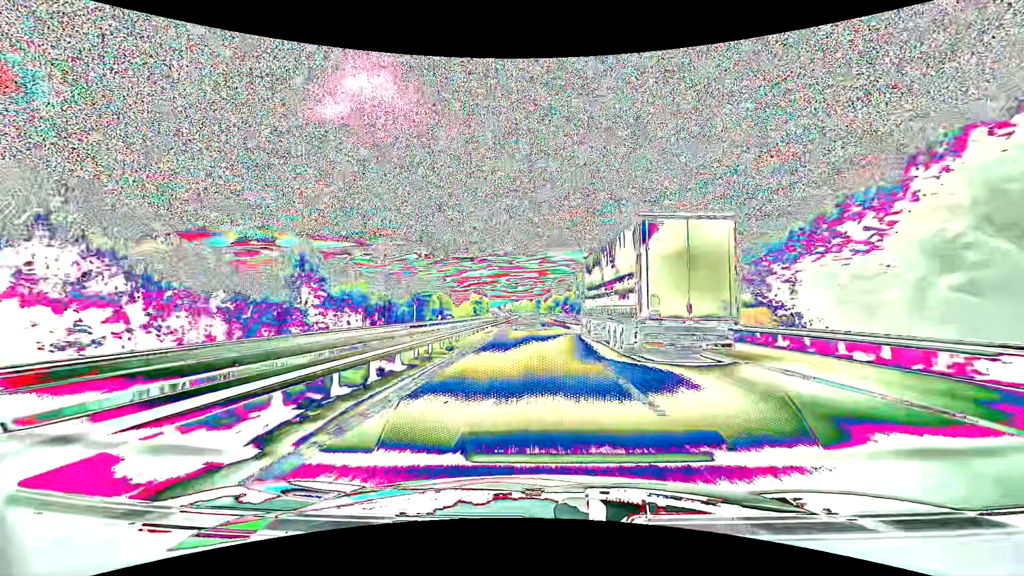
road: motorway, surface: asphalt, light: Day
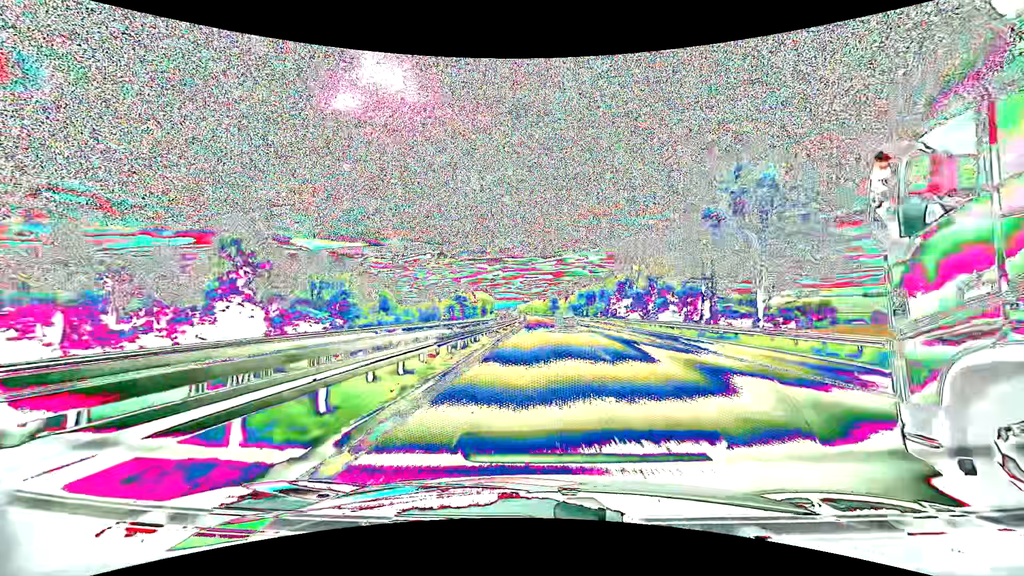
(-2.1, +99.7) m; -2°
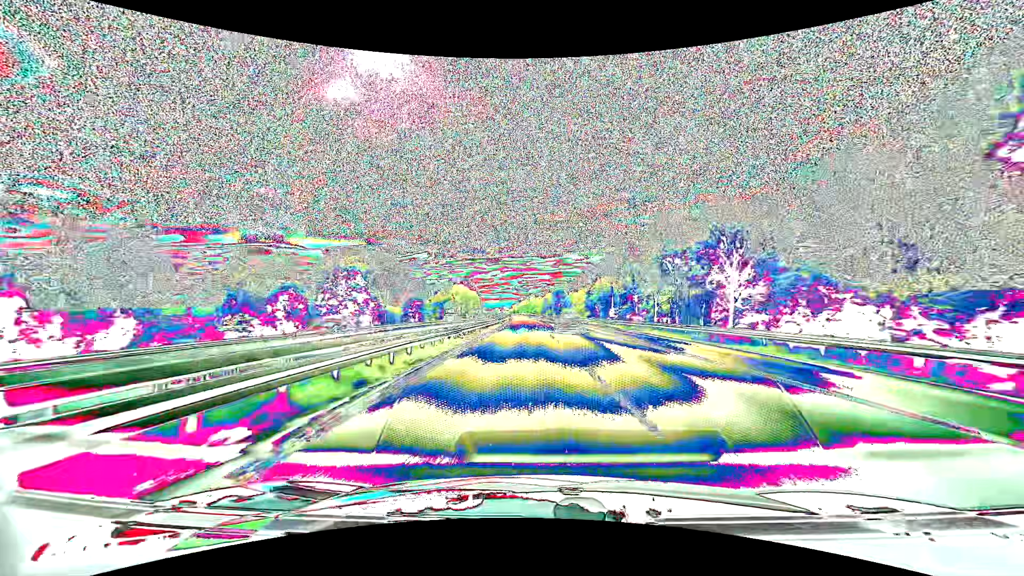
(0.0, +100.0) m; 0°
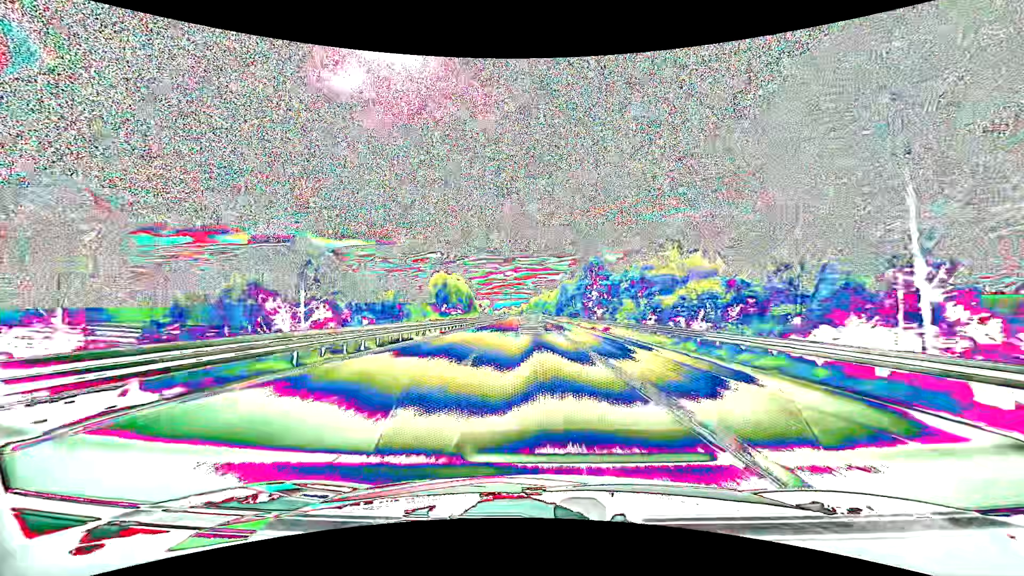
(+0.4, +101.4) m; -1°
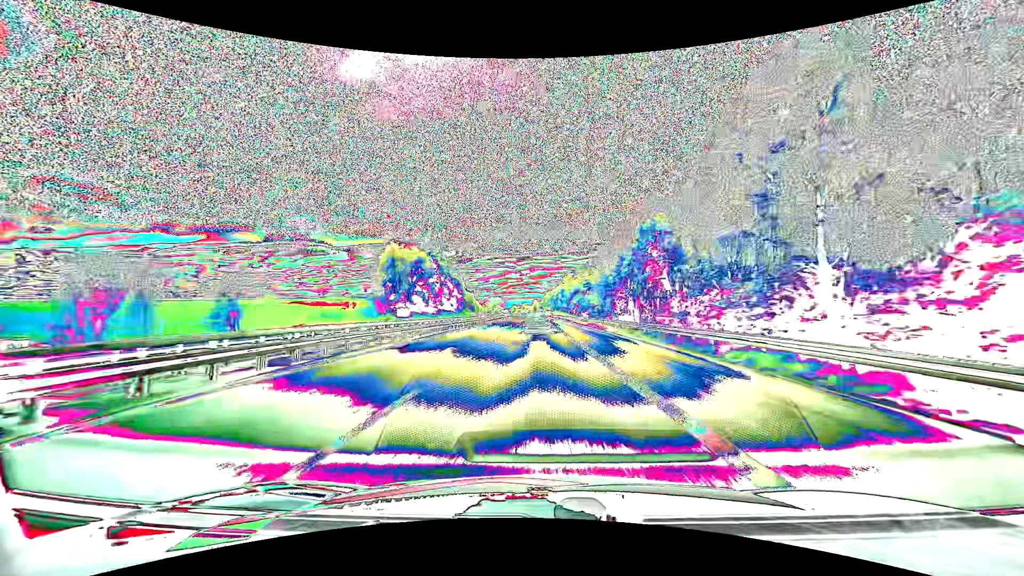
(-2.3, +101.7) m; -2°
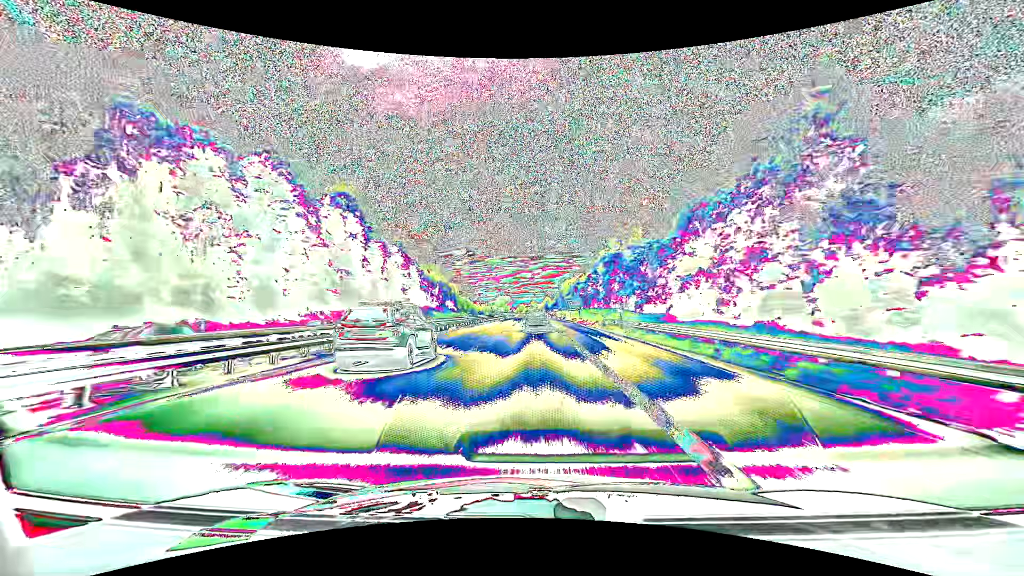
(-1.0, +99.1) m; -1°
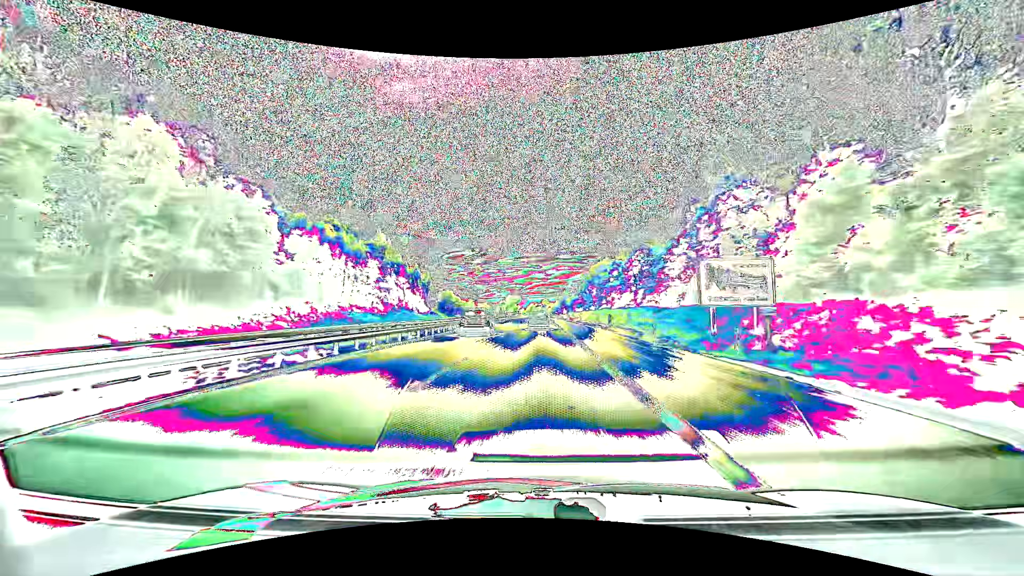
(-0.6, +76.3) m; -1°
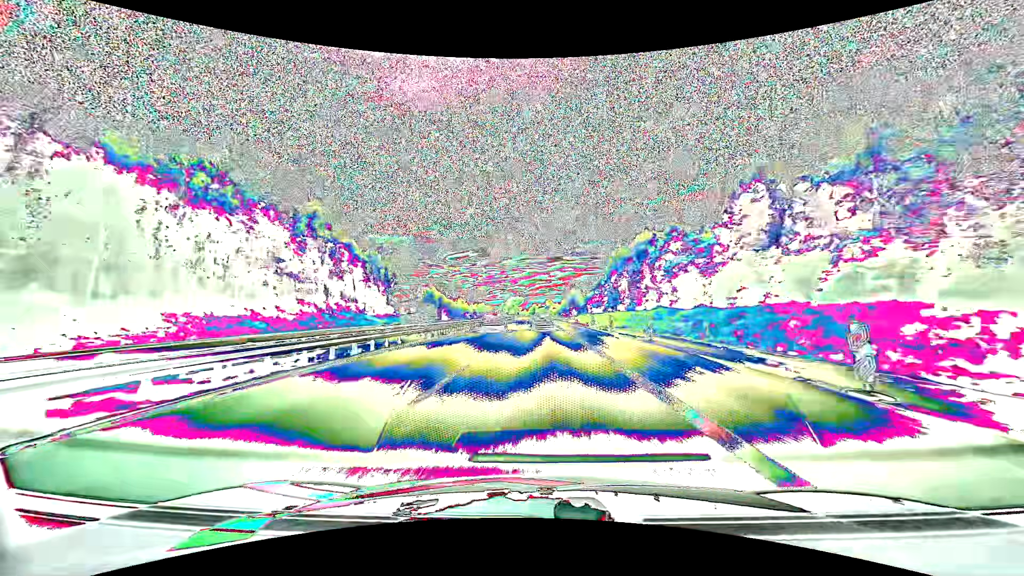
(-0.2, +37.2) m; 0°
(0, +10) (0, +20) (0, +30) (0, +40) (0, +50) (0, +60) (0, +70) (0, +80) (0, +90) (-1, +100) m
